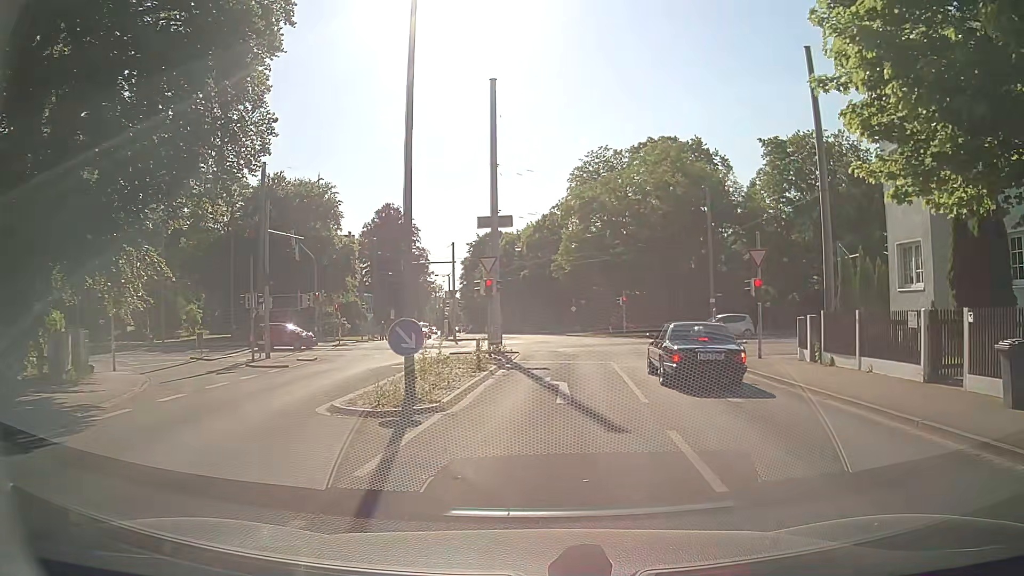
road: residential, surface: asphalt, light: Day
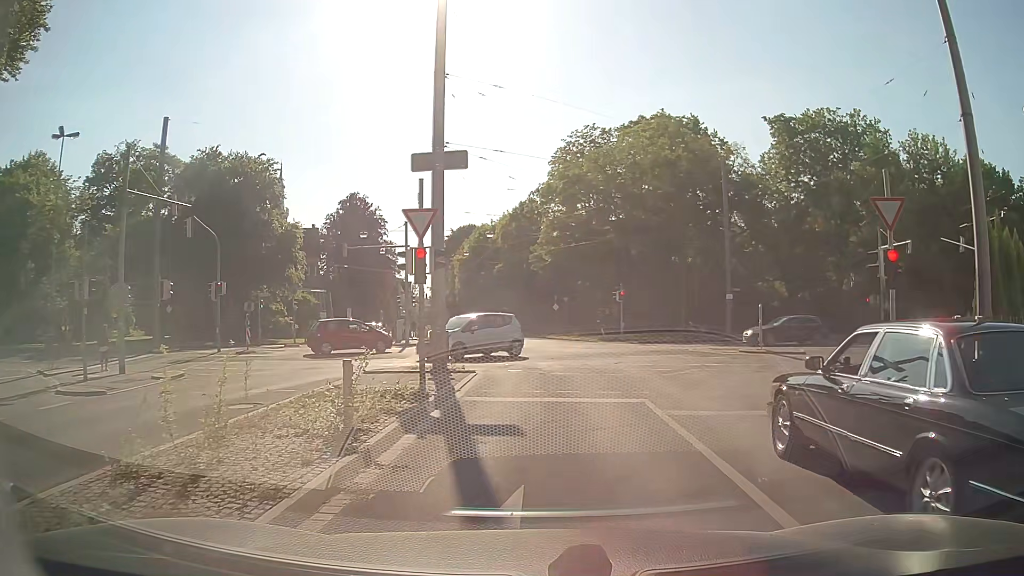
(+0.2, +10.8) m; +1°
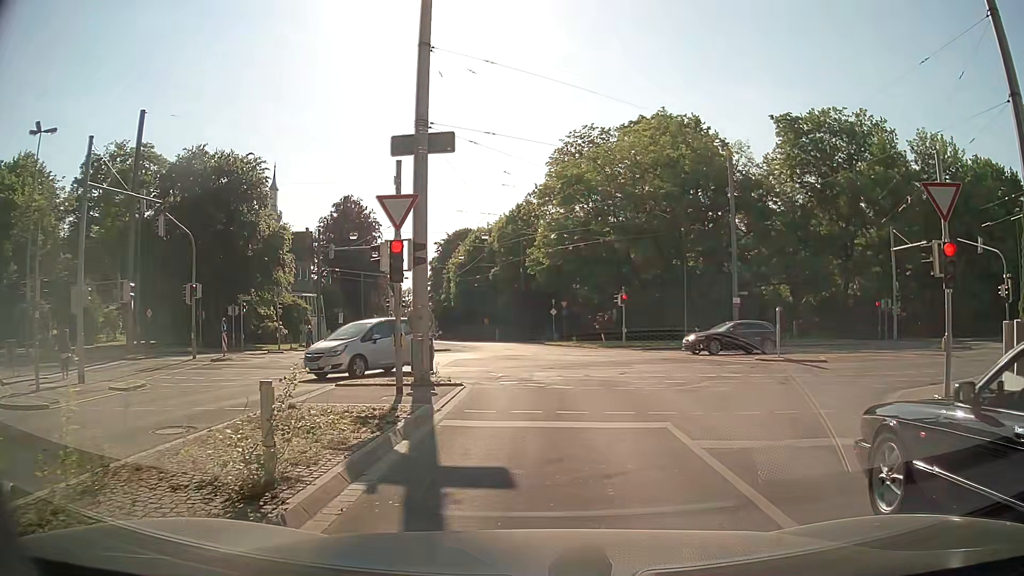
(0.0, +2.2) m; +1°
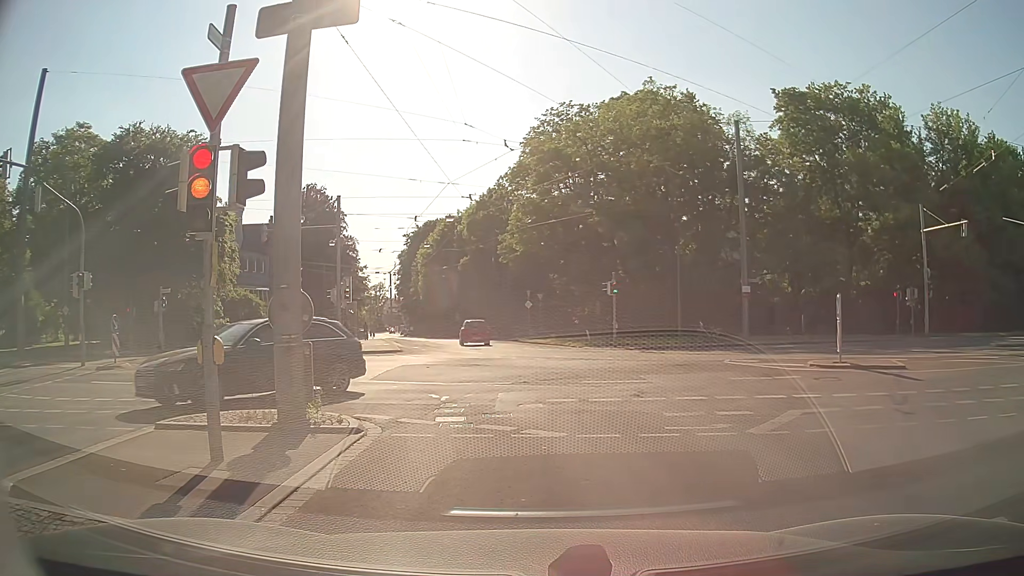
(+0.2, +6.6) m; +2°
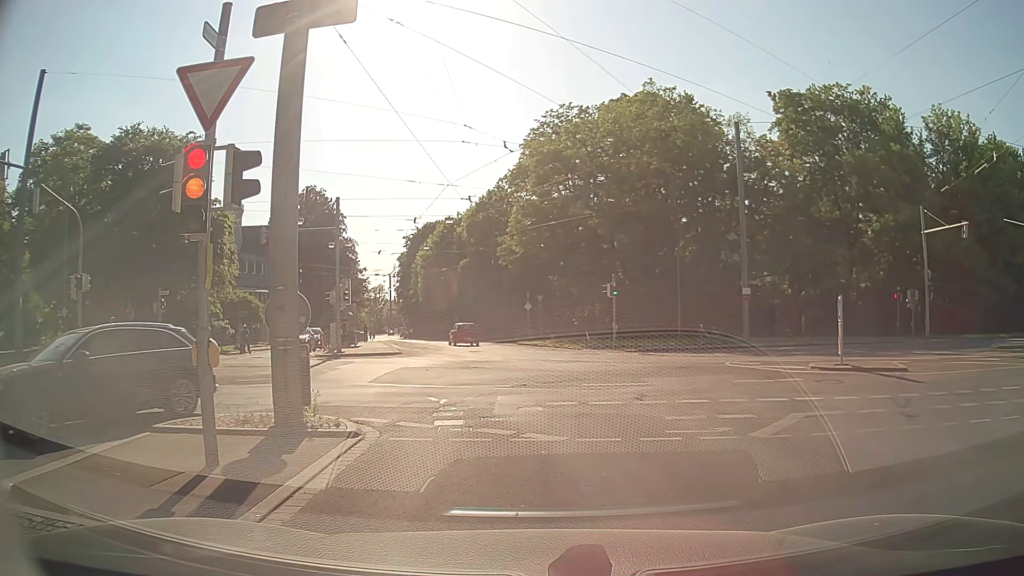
(0.0, +0.1) m; 0°
